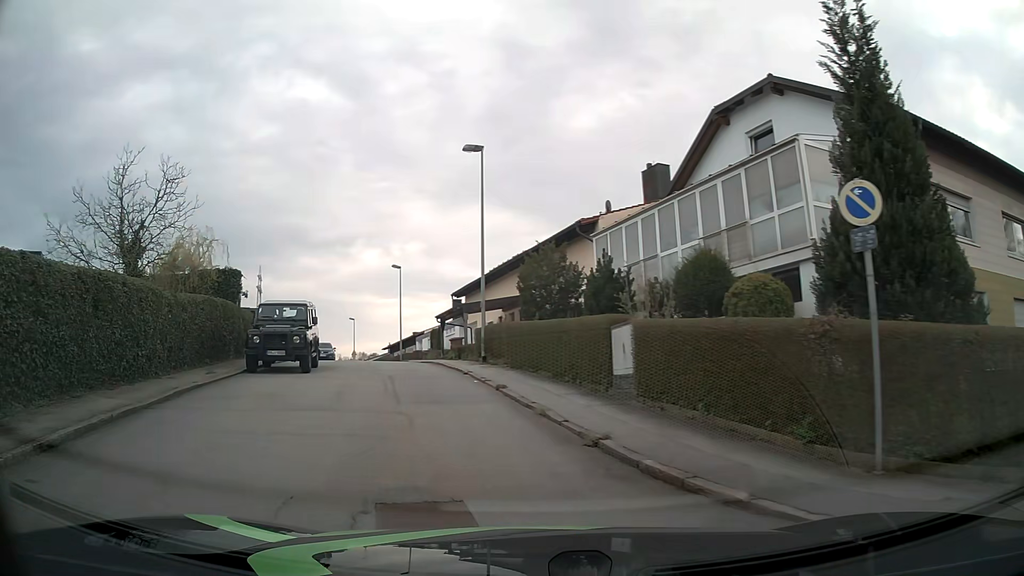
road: residential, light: Day
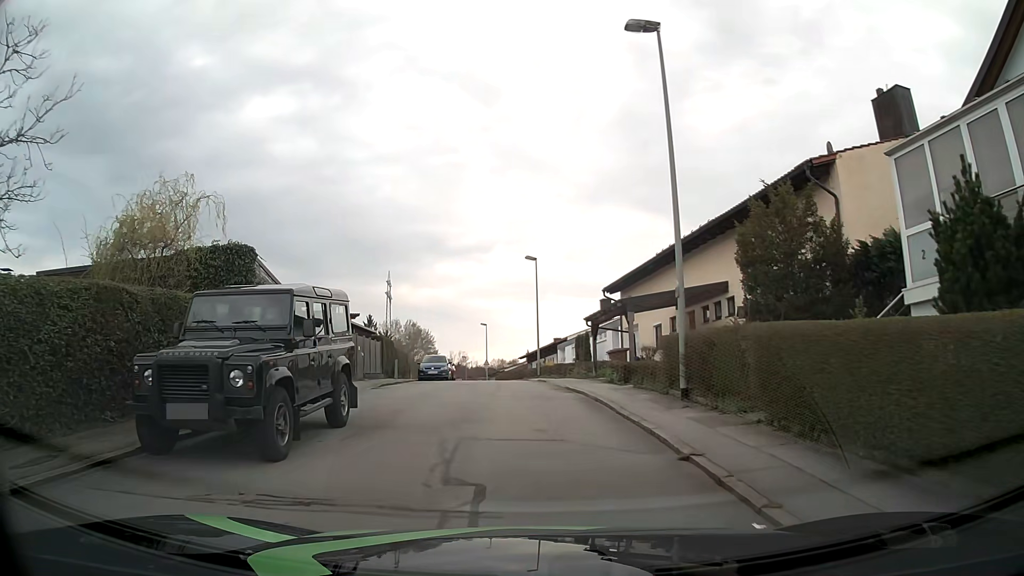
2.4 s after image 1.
(-1.5, +11.3) m; -13°
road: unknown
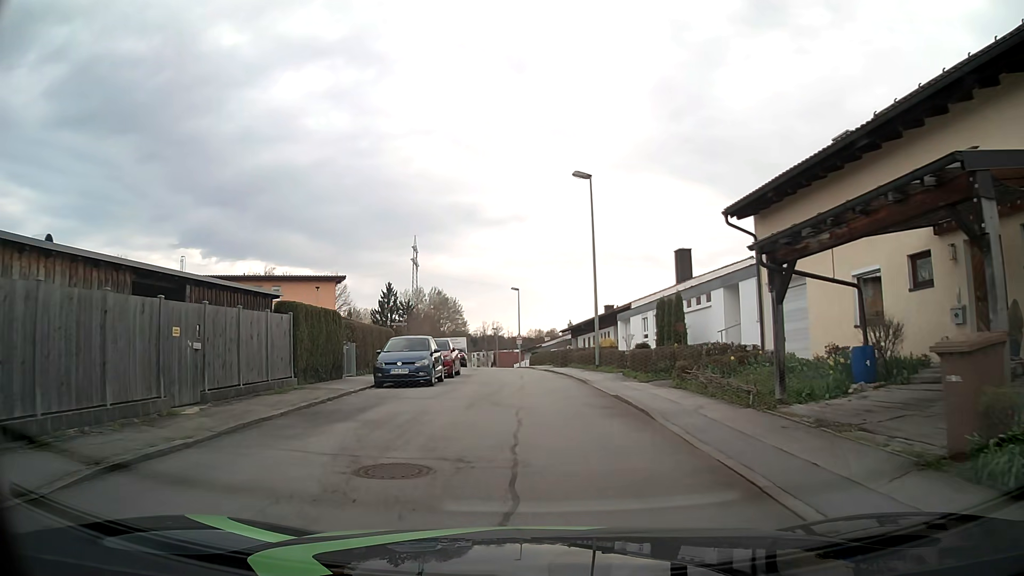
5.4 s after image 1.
(-0.4, +17.6) m; -1°
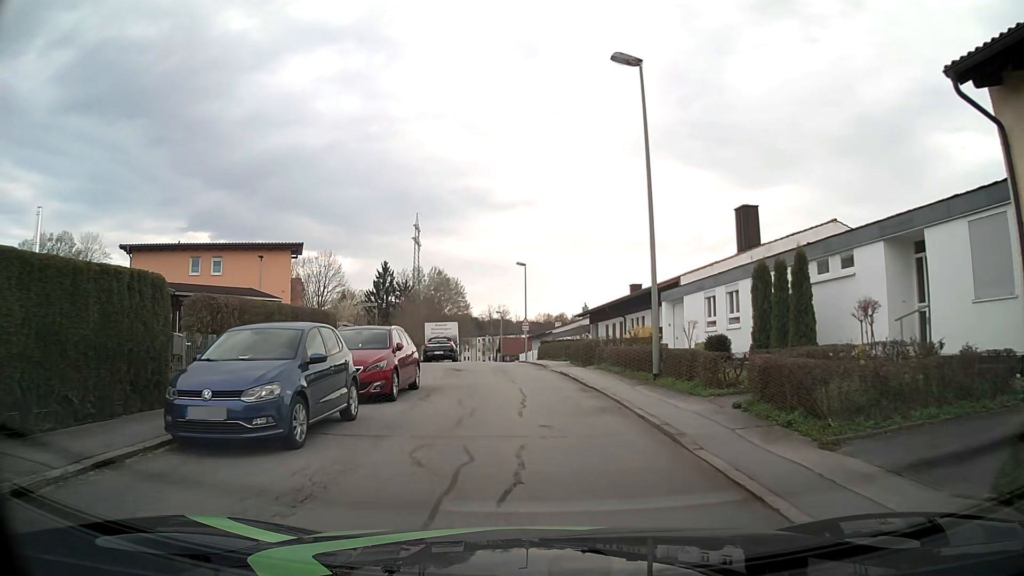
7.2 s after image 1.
(-0.4, +11.4) m; -2°
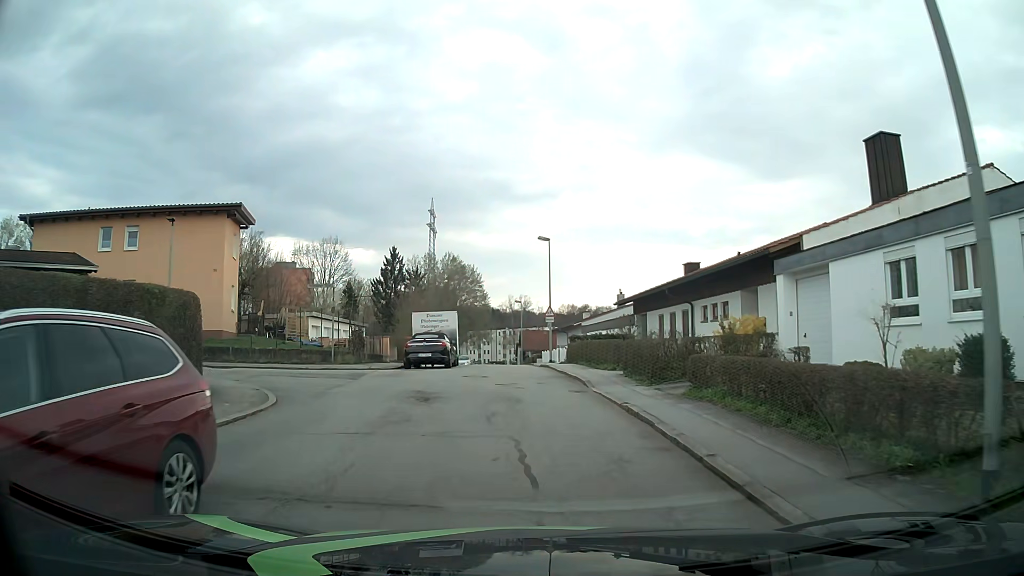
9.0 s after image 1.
(-0.2, +11.6) m; -2°
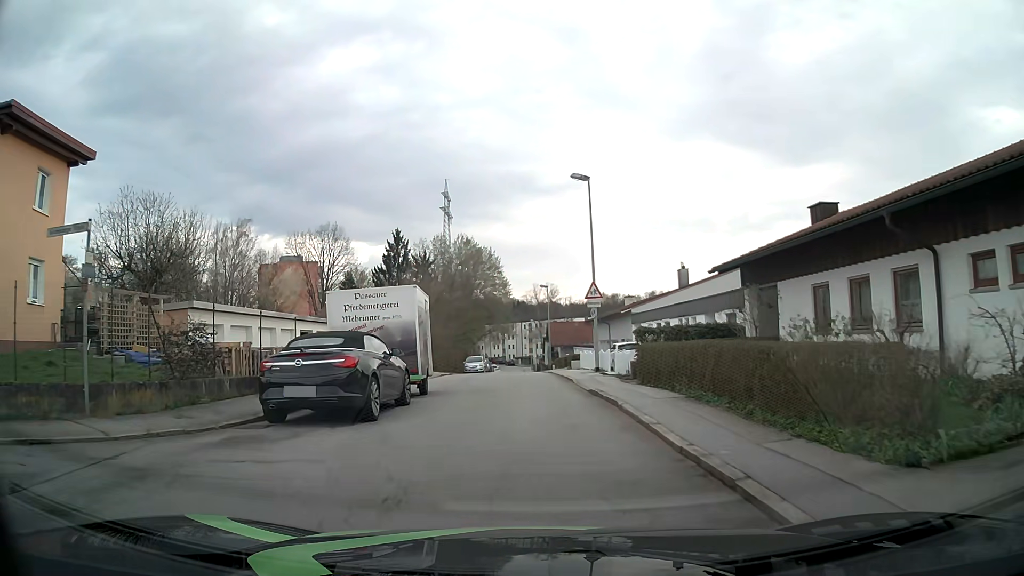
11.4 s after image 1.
(-0.3, +16.2) m; -3°
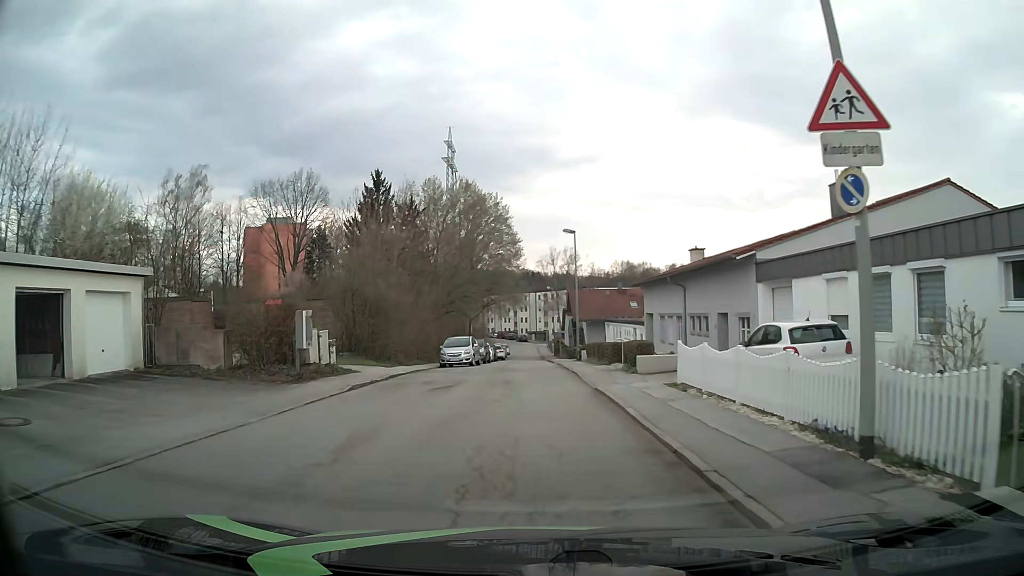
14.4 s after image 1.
(-0.2, +21.8) m; -1°
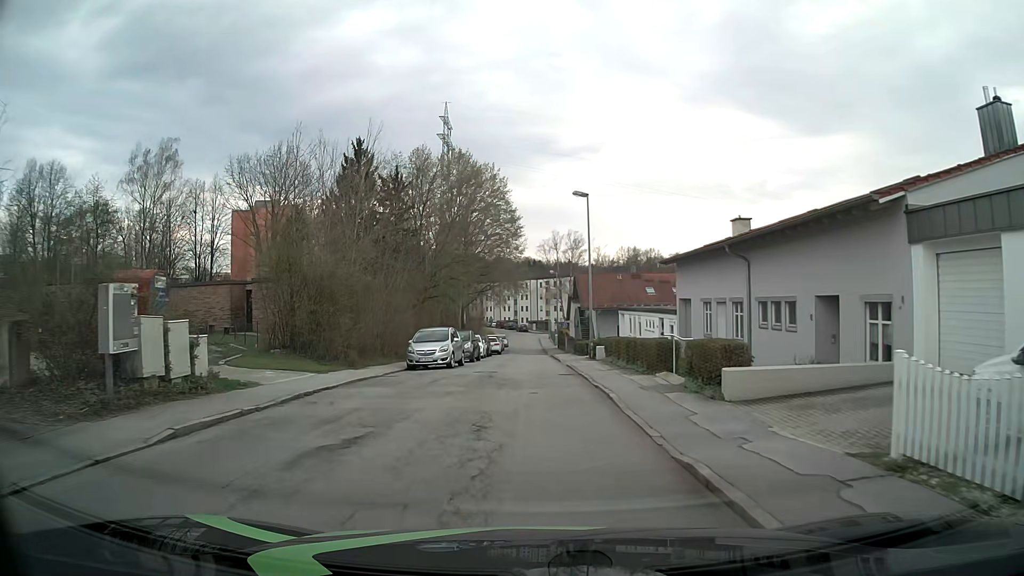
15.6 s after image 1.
(0.0, +9.2) m; -1°
(0, +10) (0, +20) (0, +30) (0, +40) (0, +50) (0, +60) (0, +70) (0, +80) (0, +90) (0, +100) m
